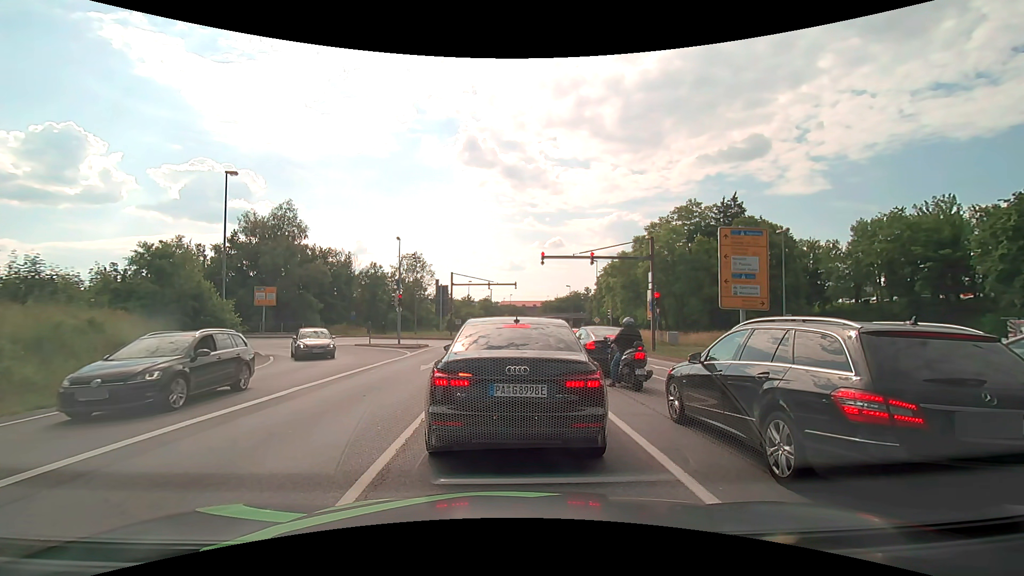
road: primary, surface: asphalt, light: Day
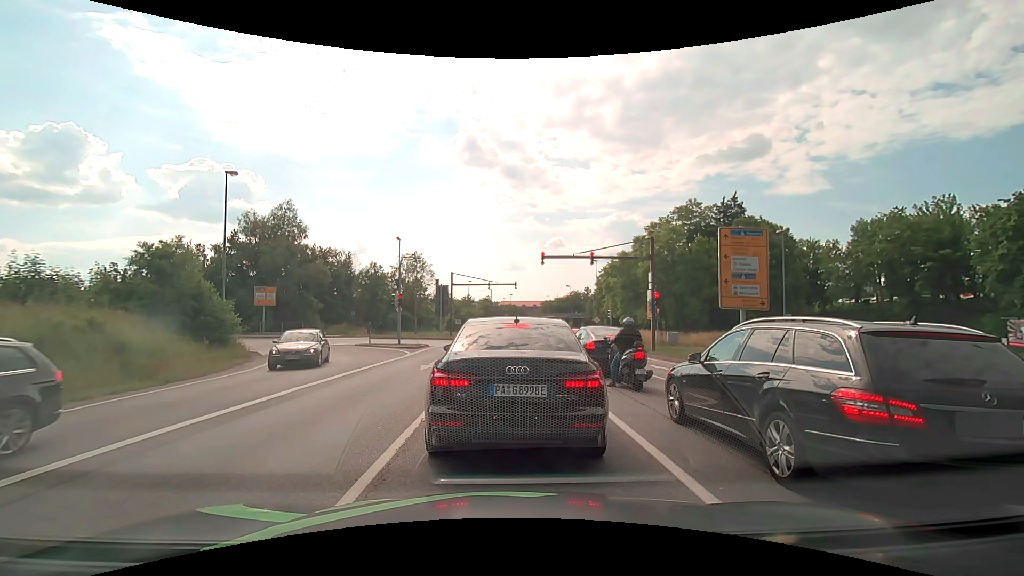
(0.0, 0.0) m; 0°
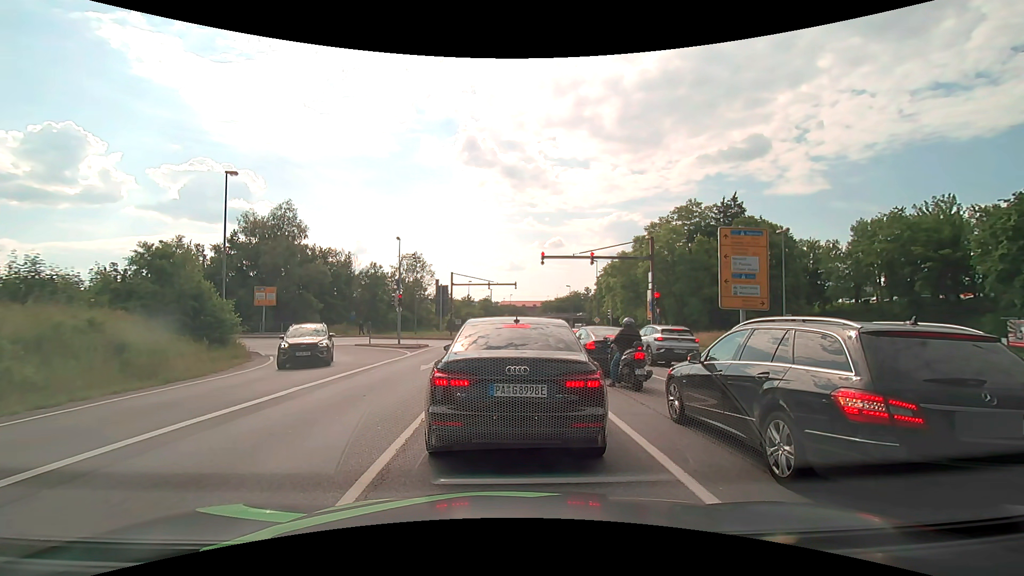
(0.0, 0.0) m; 0°
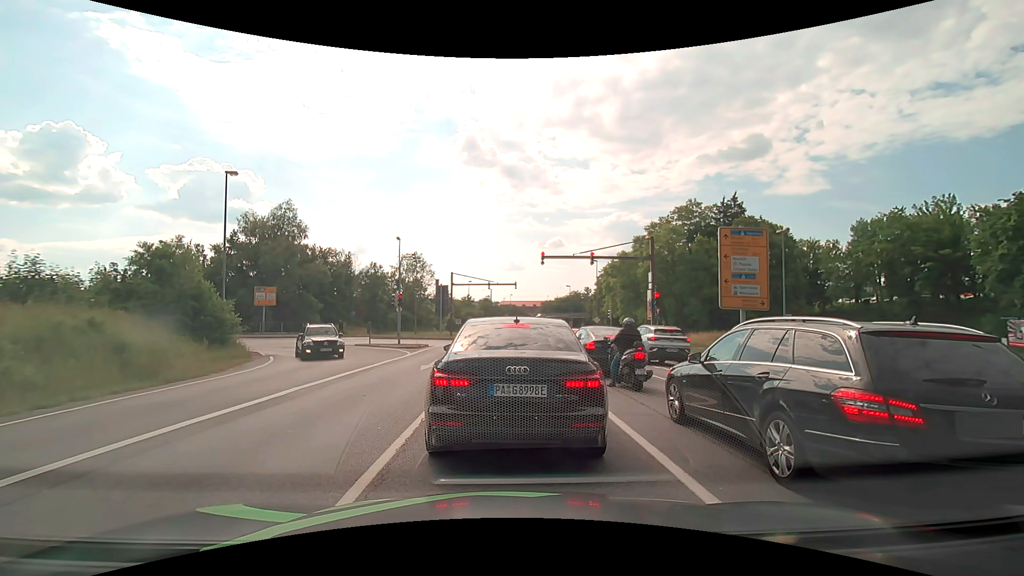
(0.0, 0.0) m; 0°
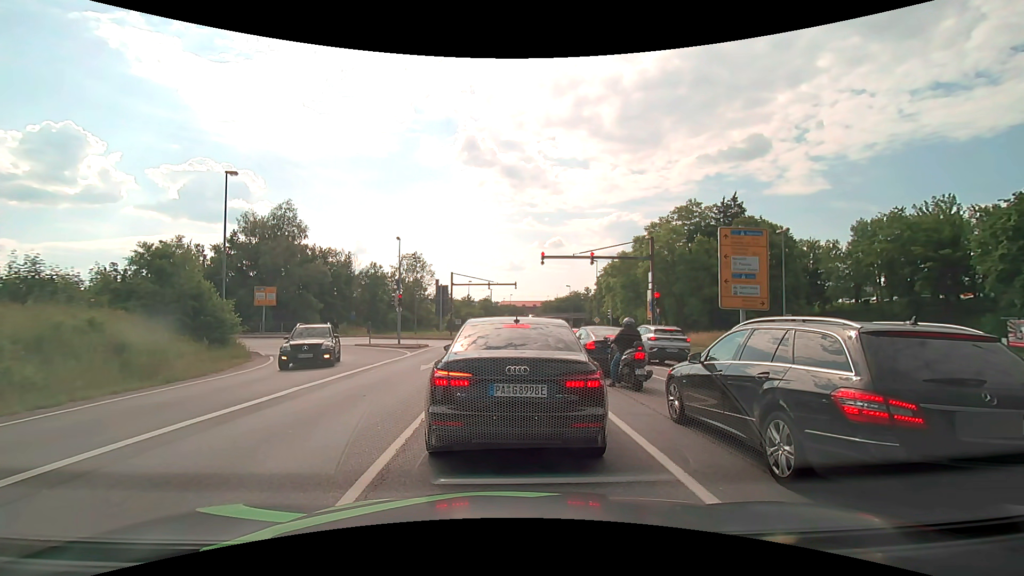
(0.0, 0.0) m; 0°
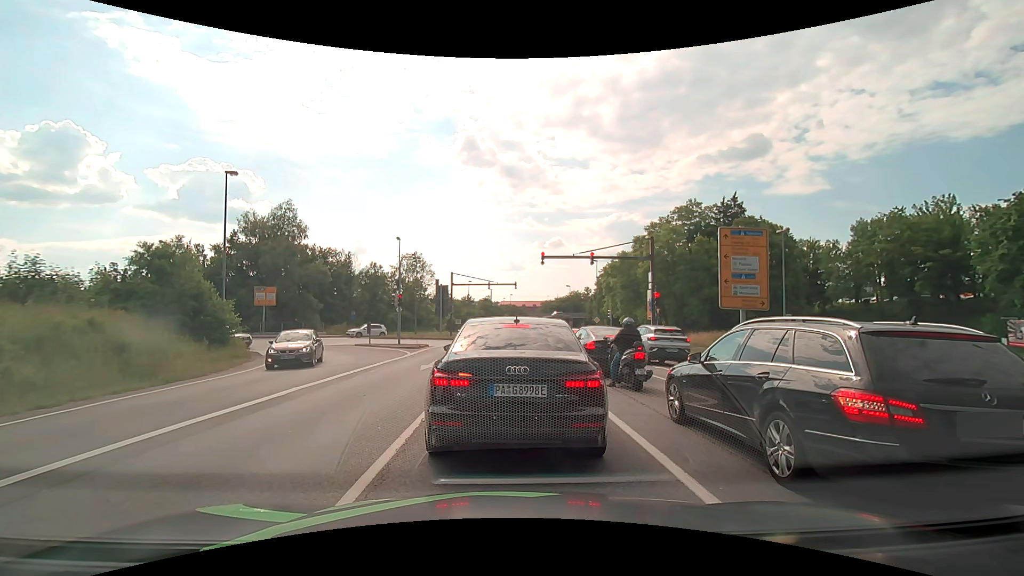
(0.0, 0.0) m; 0°
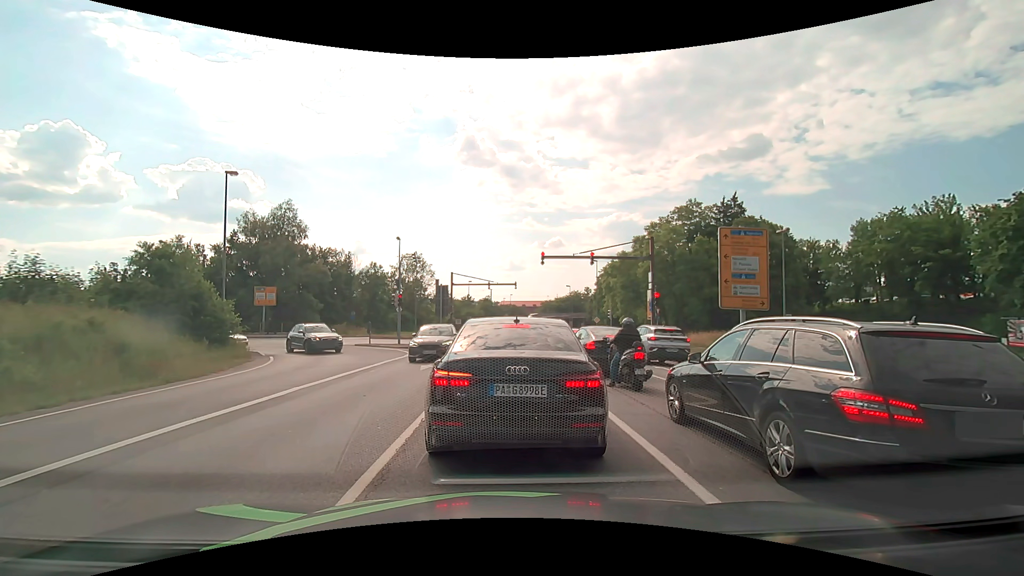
(0.0, 0.0) m; 0°
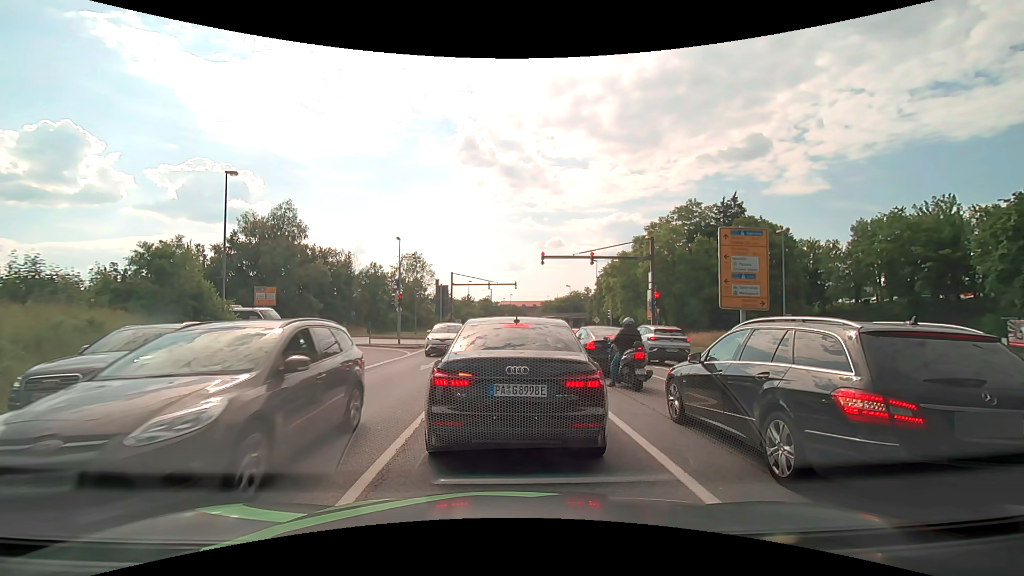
(0.0, 0.0) m; 0°
